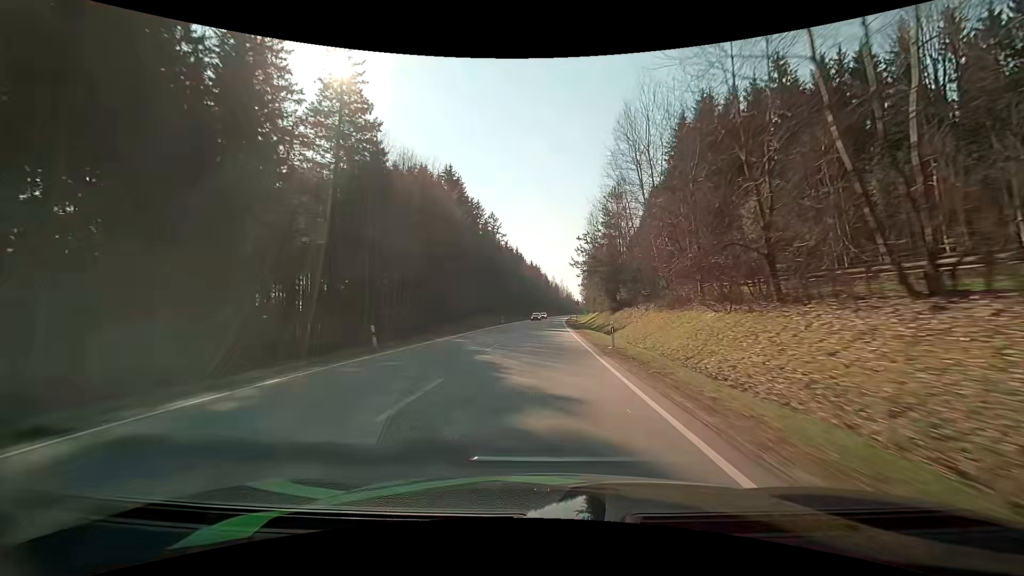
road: primary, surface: asphalt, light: Day
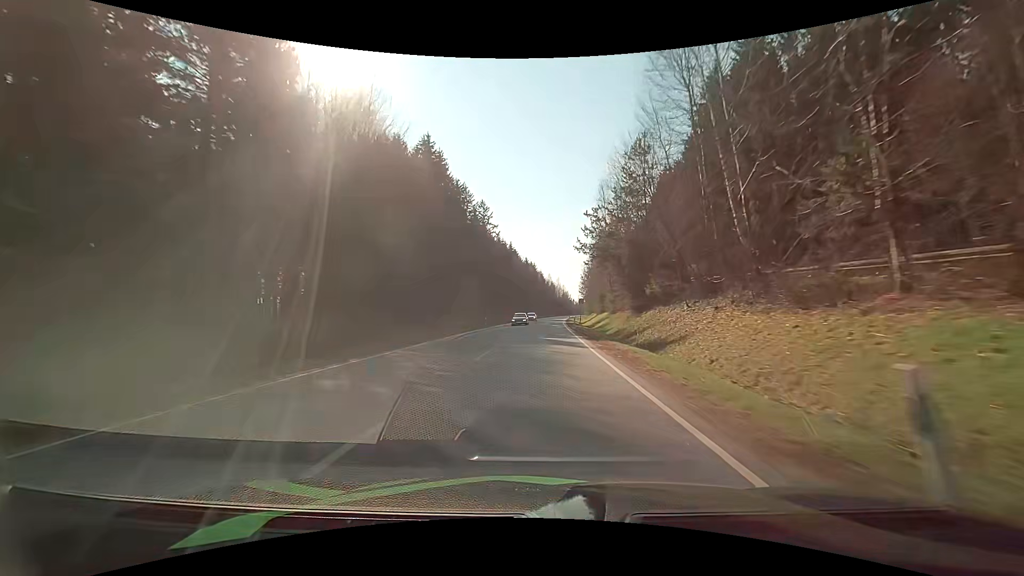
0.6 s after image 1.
(0.0, +15.9) m; 0°
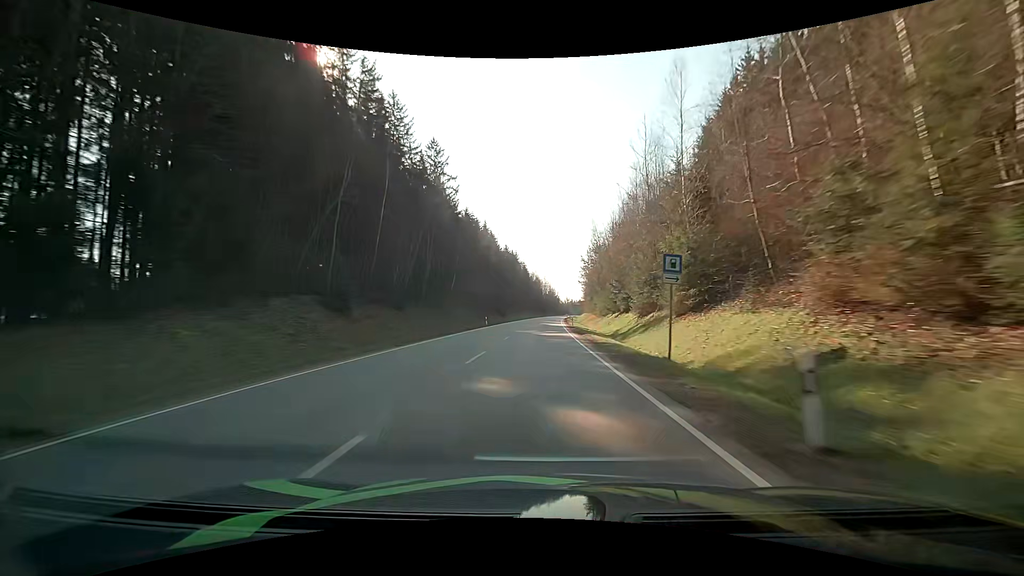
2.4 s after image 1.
(+0.6, +48.2) m; +2°
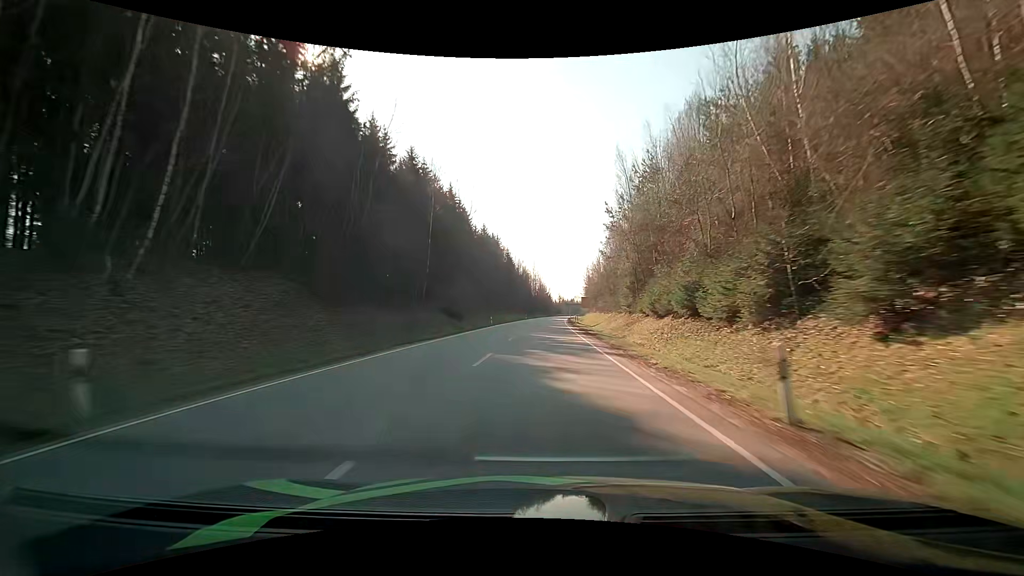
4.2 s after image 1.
(+0.4, +48.4) m; +1°
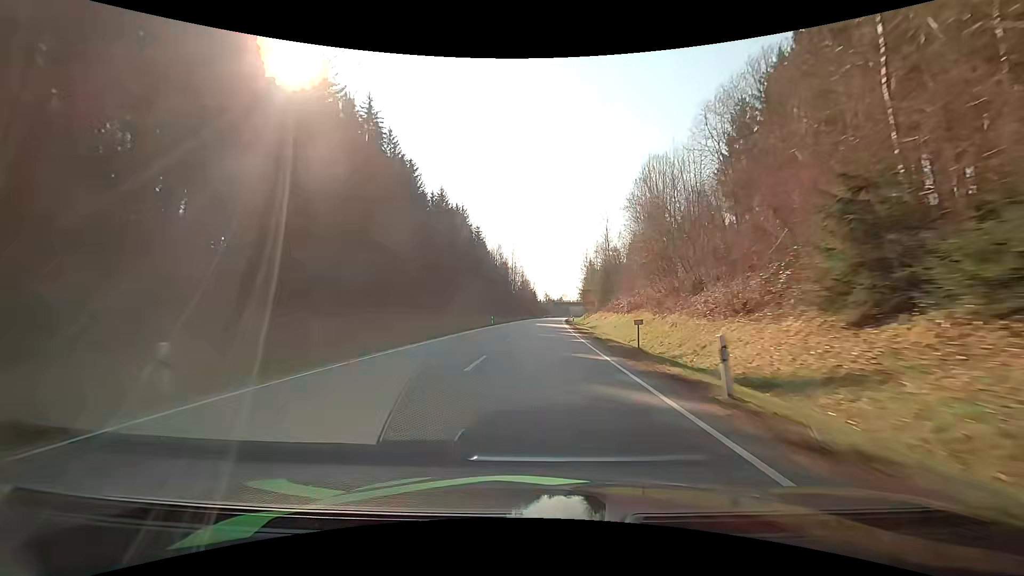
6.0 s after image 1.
(+1.0, +48.3) m; +2°
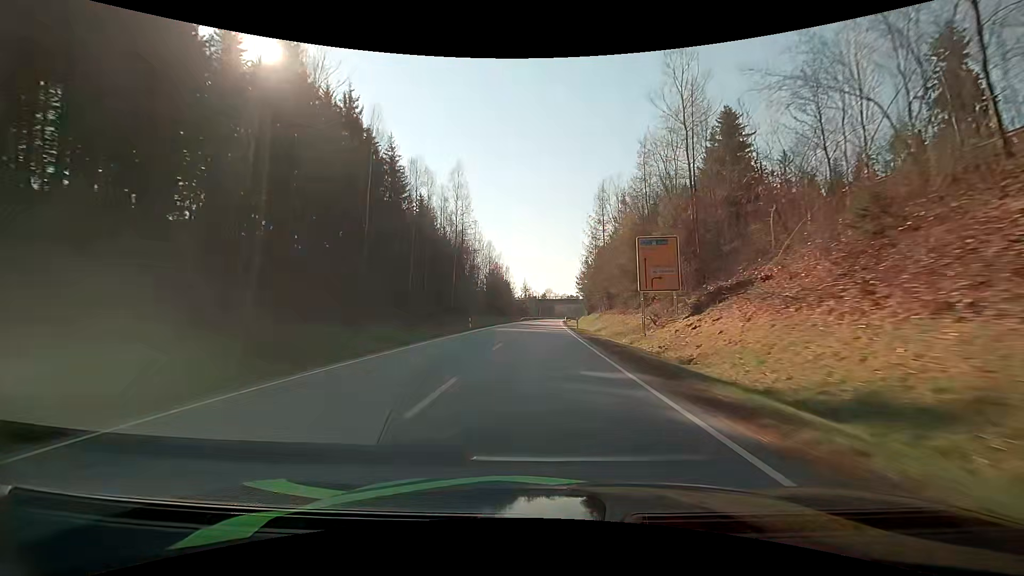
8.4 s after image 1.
(+1.1, +64.4) m; +2°
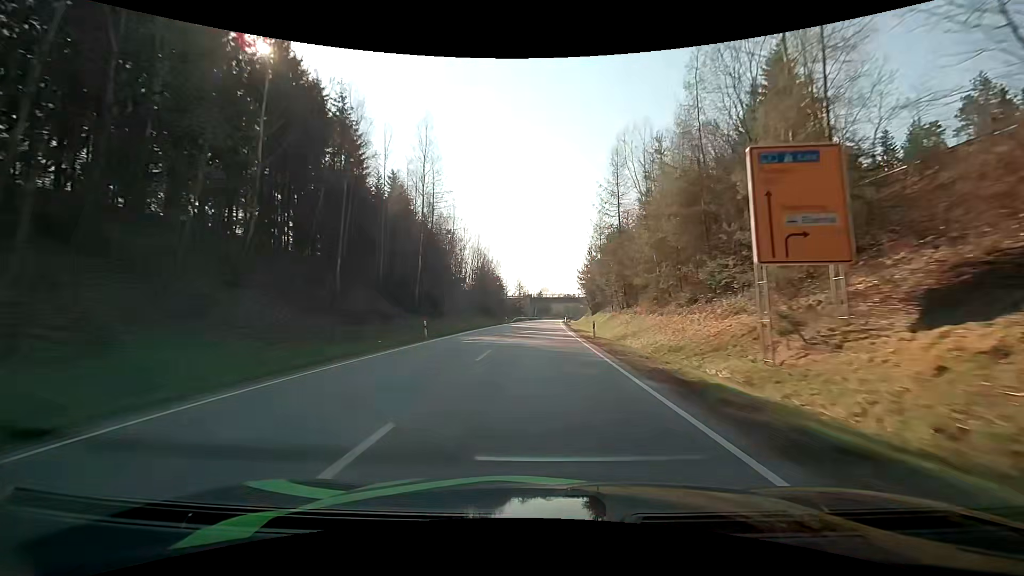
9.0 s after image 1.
(+0.1, +16.1) m; +1°
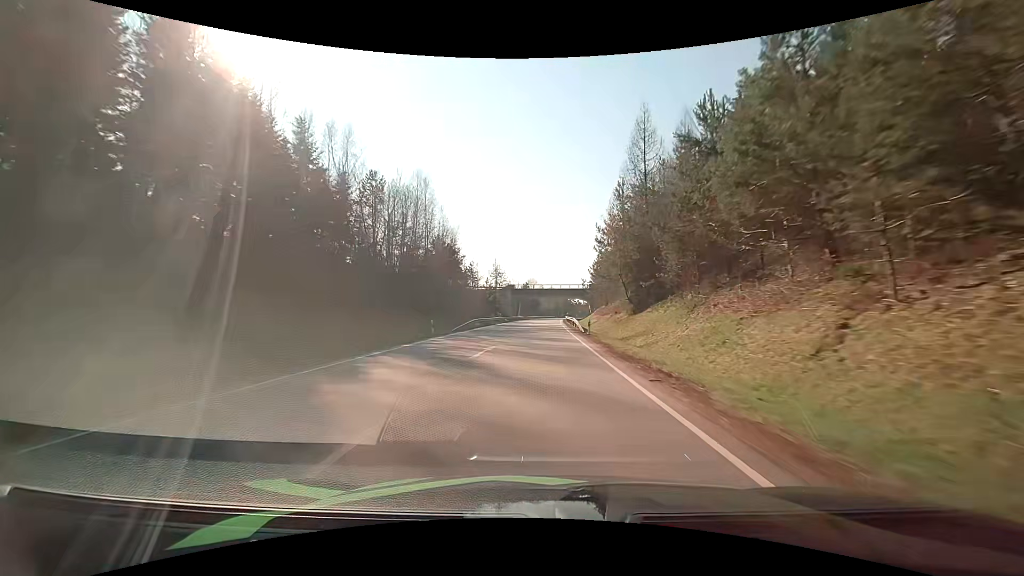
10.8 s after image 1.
(+0.4, +48.1) m; +1°
